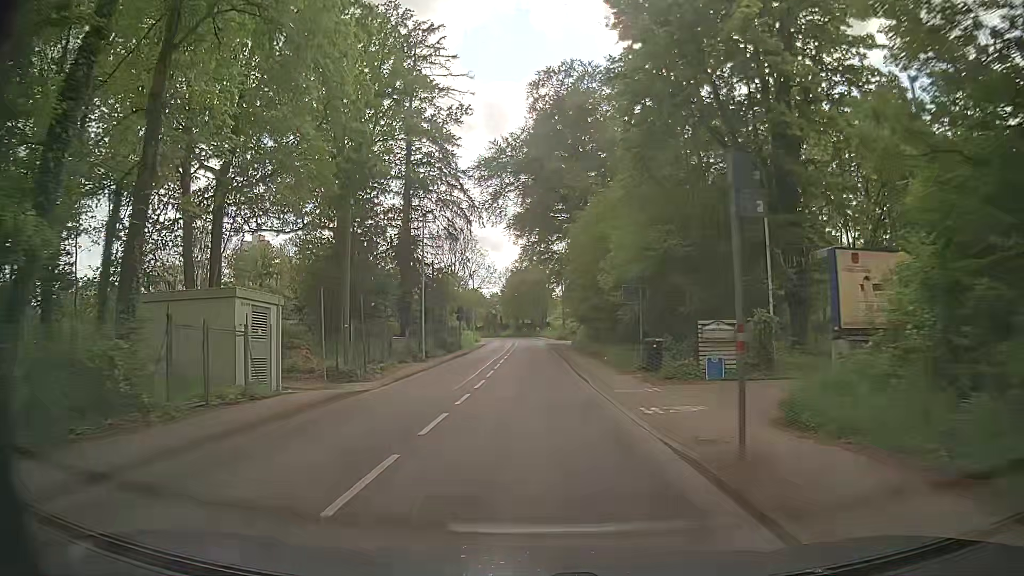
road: secondary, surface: asphalt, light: Day
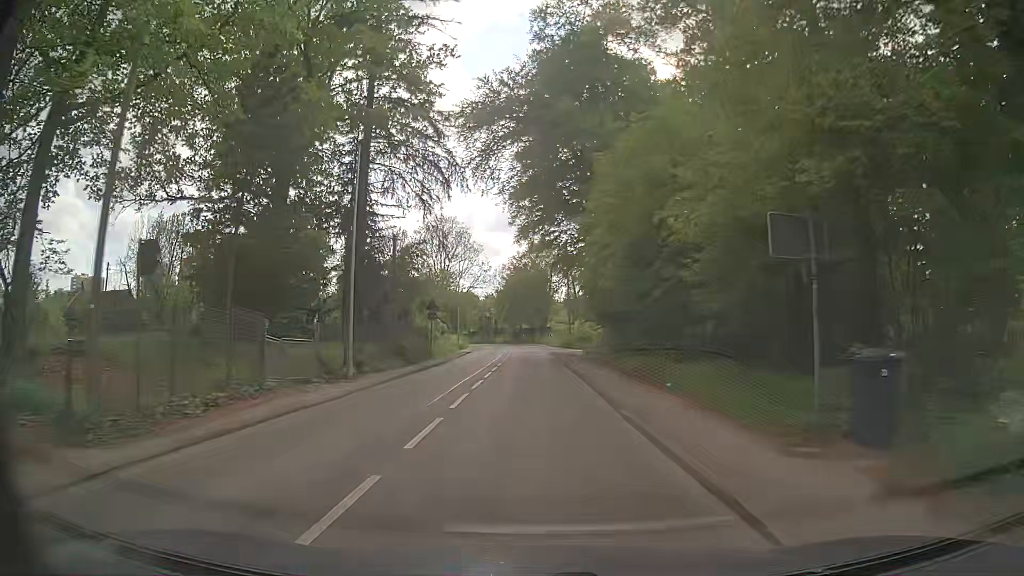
(-0.1, +14.8) m; +1°
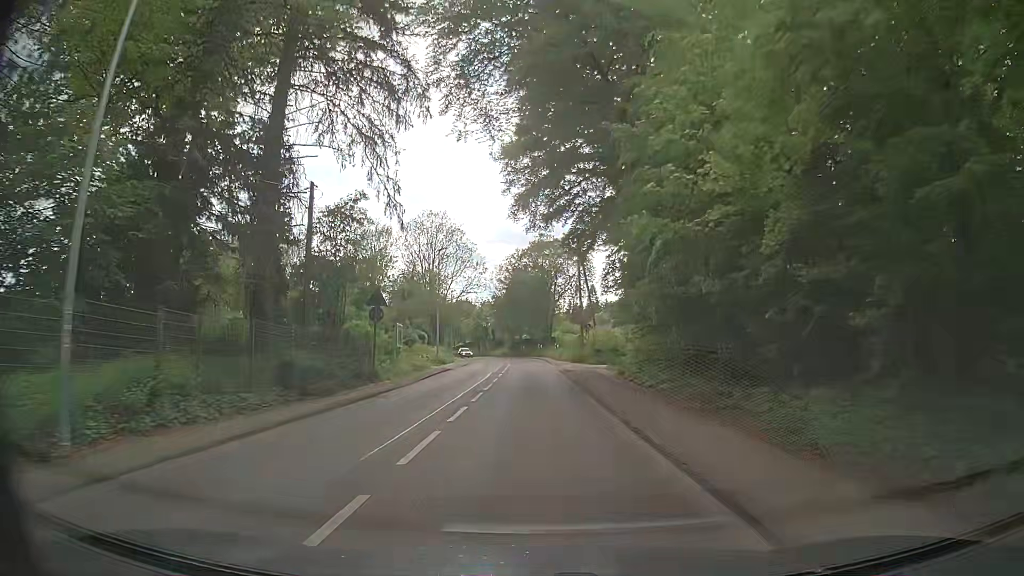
(-0.2, +14.7) m; -1°
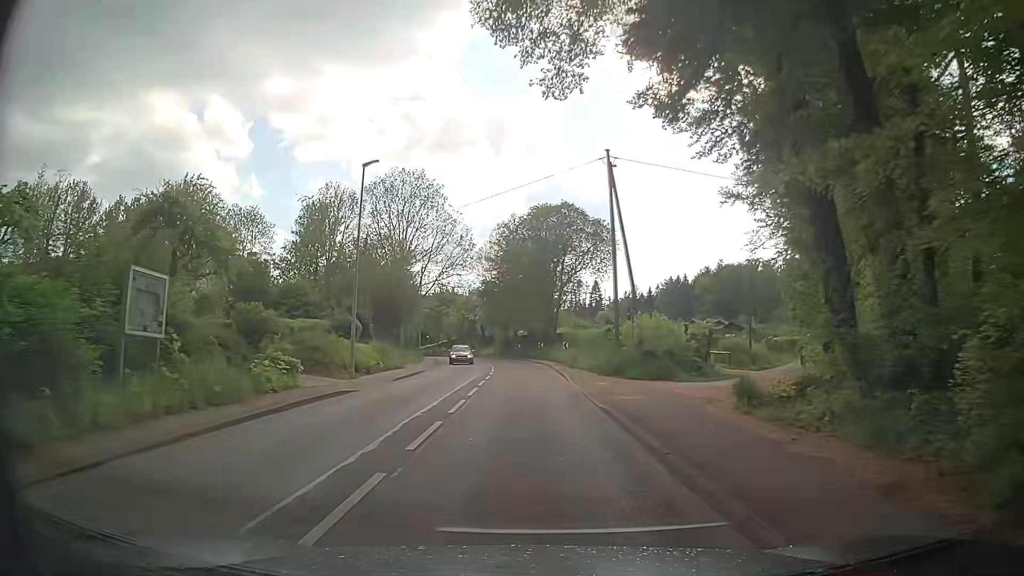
(-0.2, +22.4) m; 0°
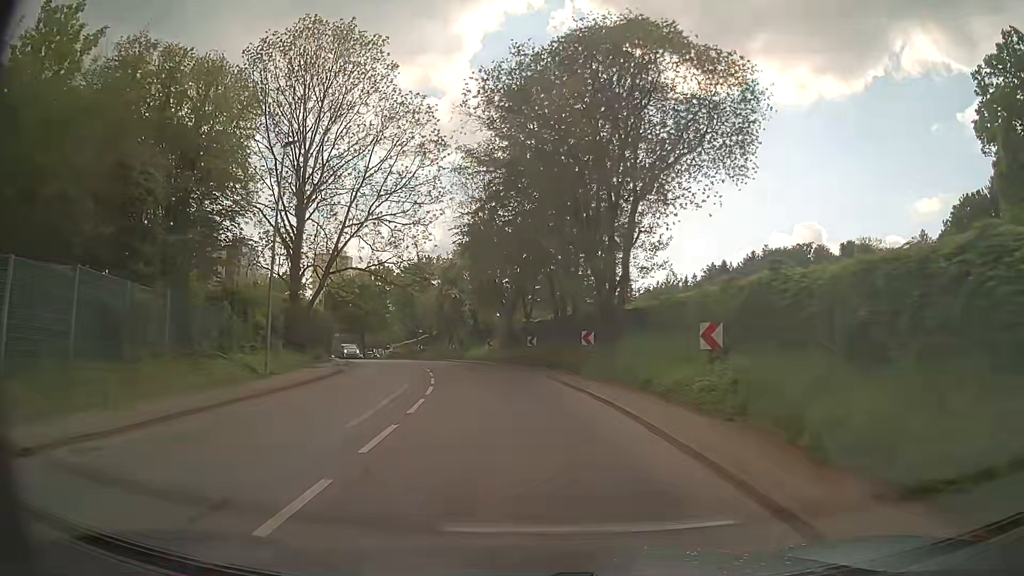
(-0.5, +38.2) m; -2°
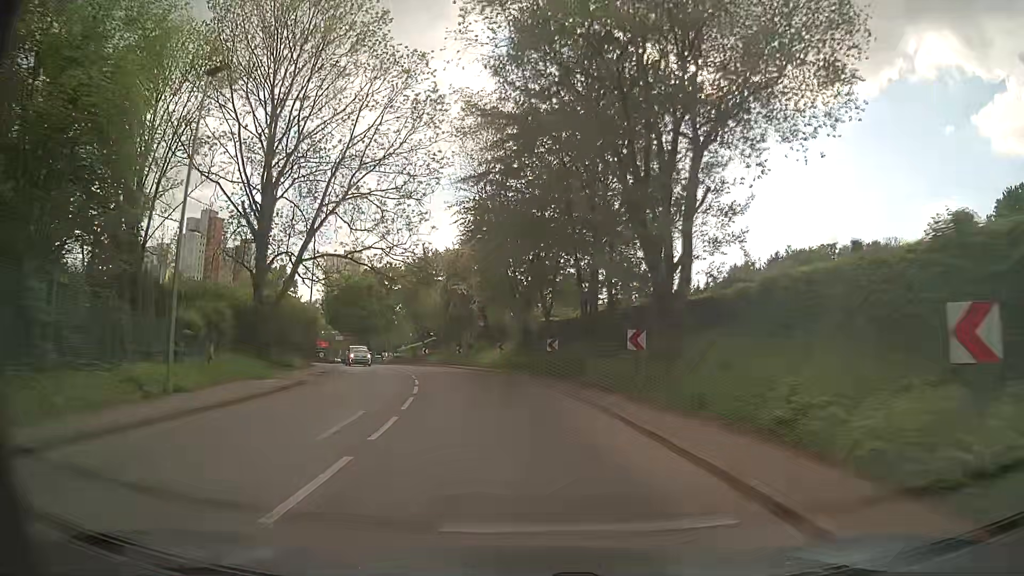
(-0.1, +7.7) m; -2°
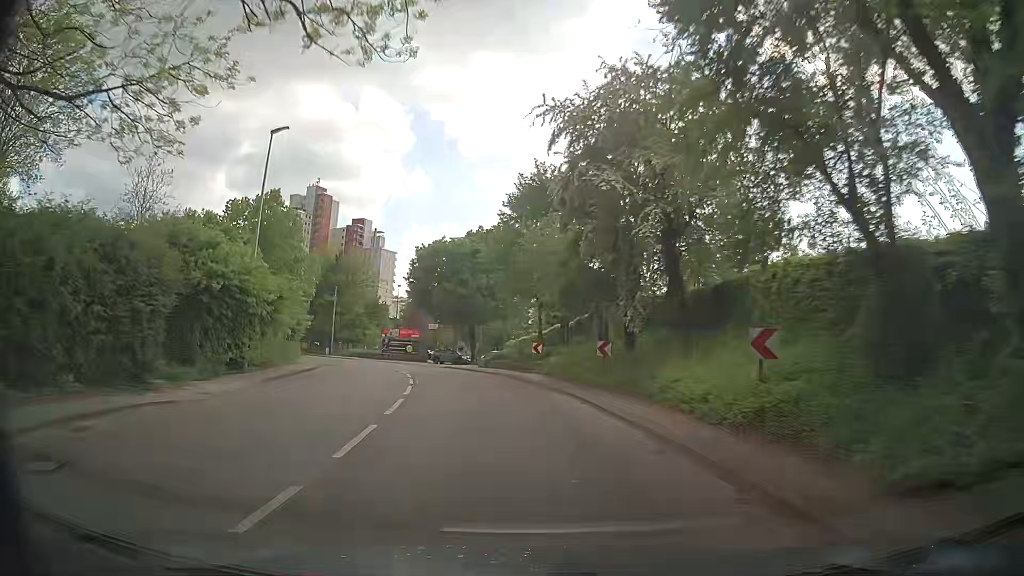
(-2.8, +30.2) m; -12°
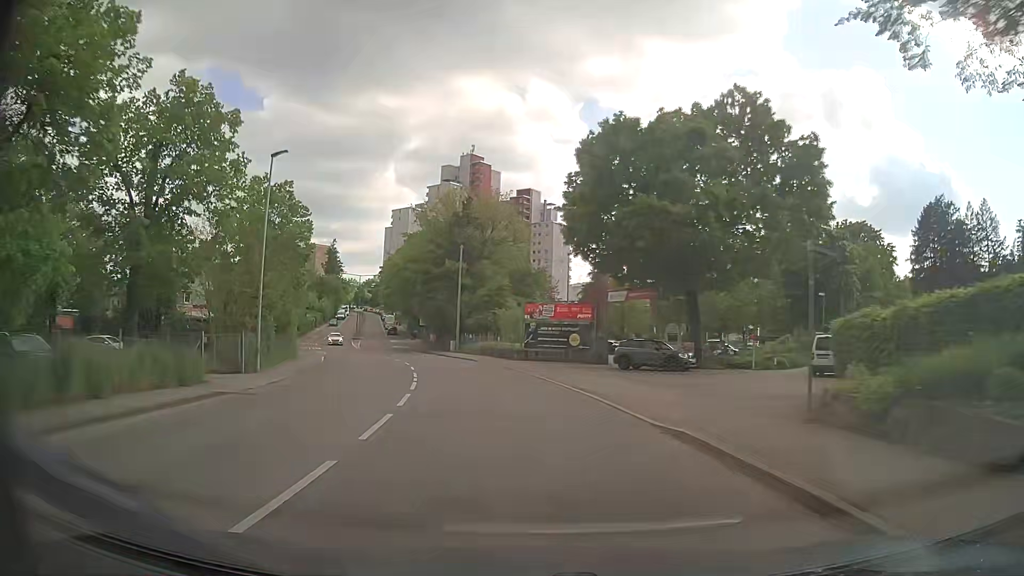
(-4.4, +36.4) m; -15°
(0, +10) (-2, +20) (-3, +30) (-5, +40) (-8, +49) (-11, +59) (-15, +68) (-18, +78) (-20, +87) (-23, +97) m
